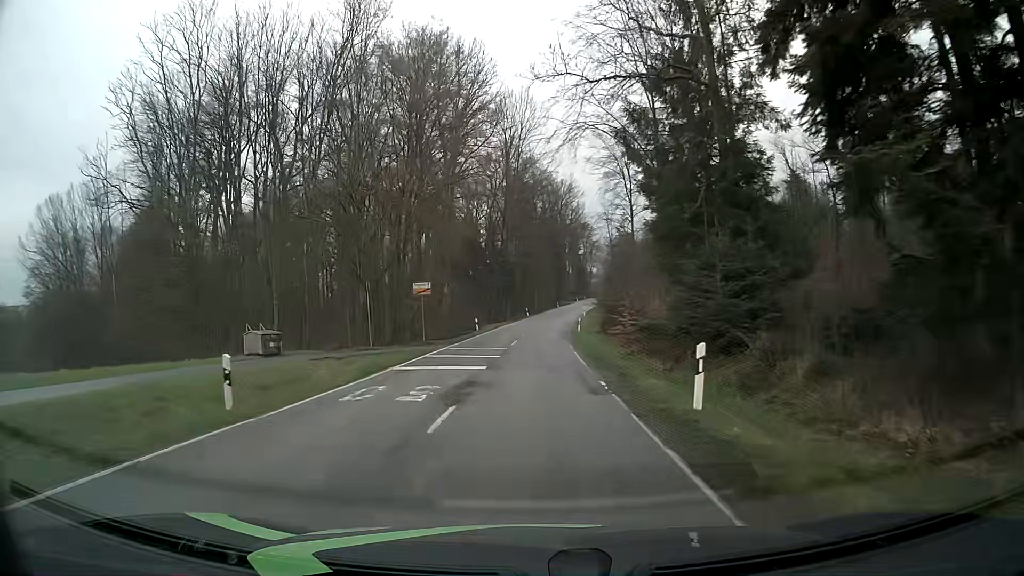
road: tertiary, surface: asphalt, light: Day
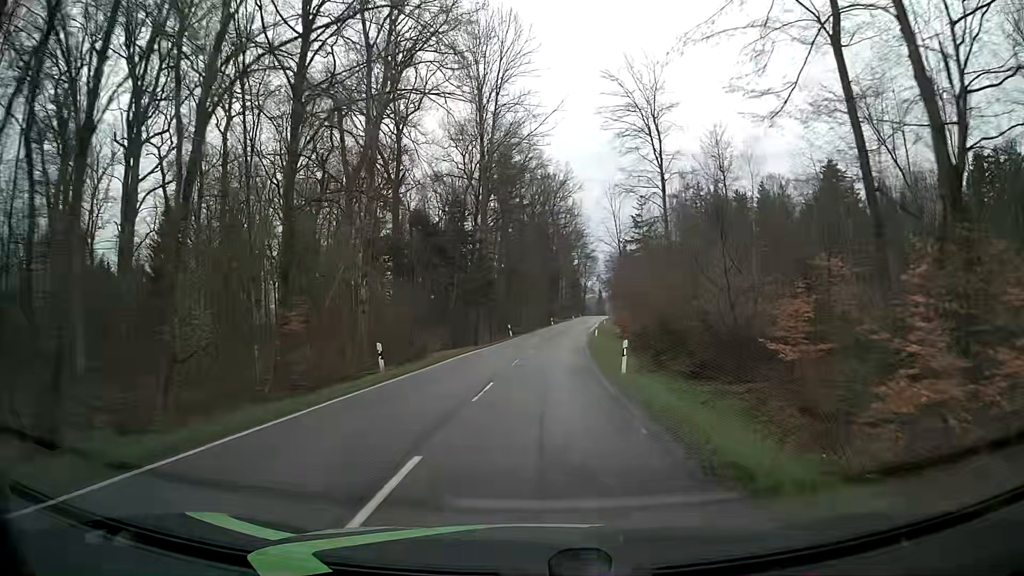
(+0.2, +27.1) m; +2°
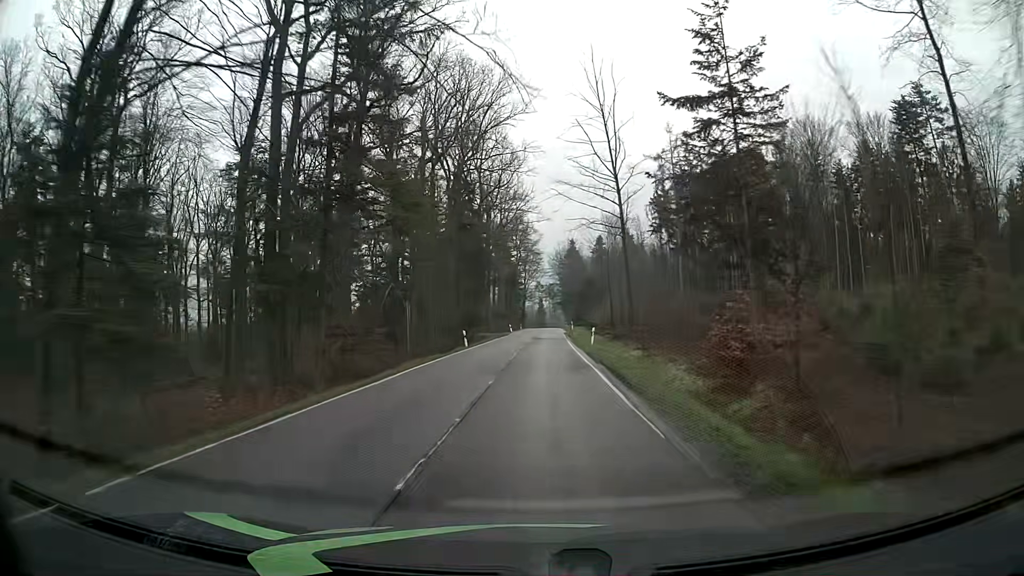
(+1.8, +53.2) m; +5°
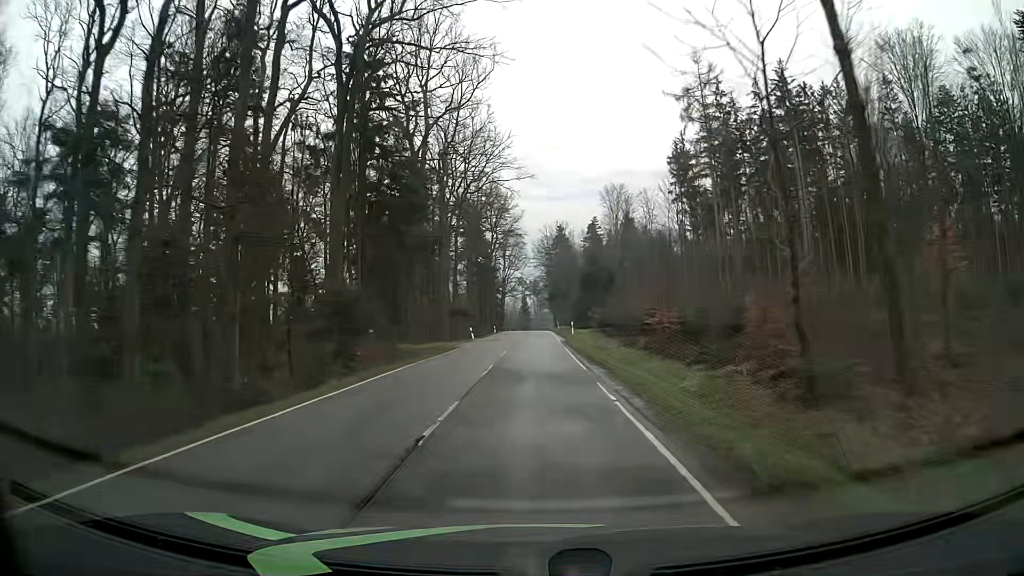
(+0.6, +34.5) m; +1°
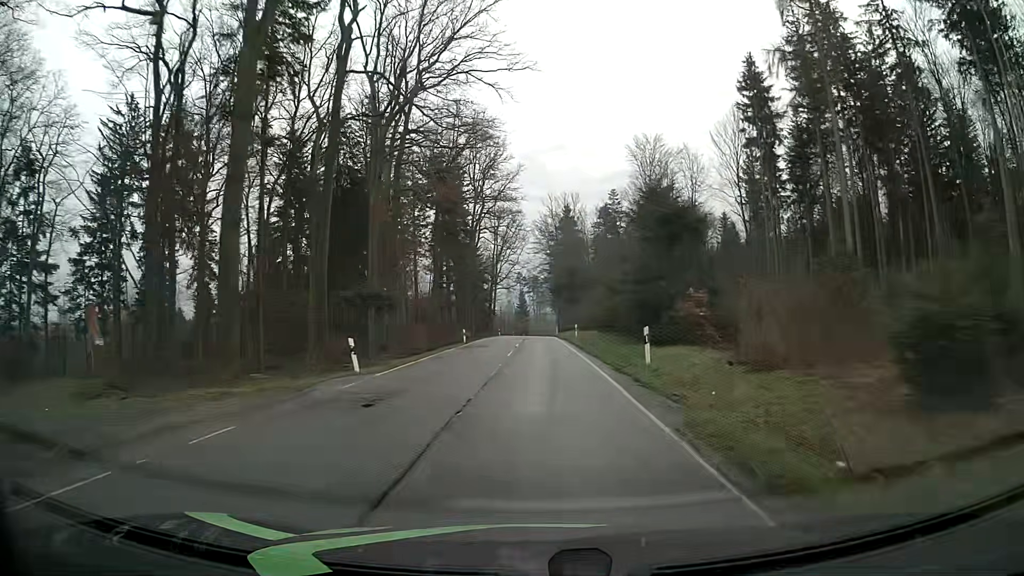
(+0.1, +35.9) m; +1°
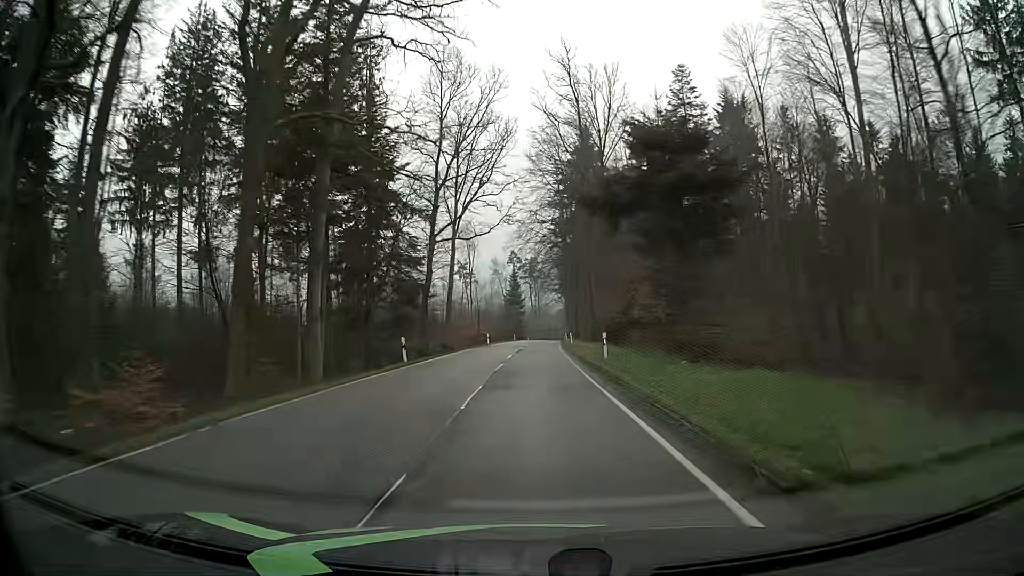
(-0.1, +61.6) m; 0°
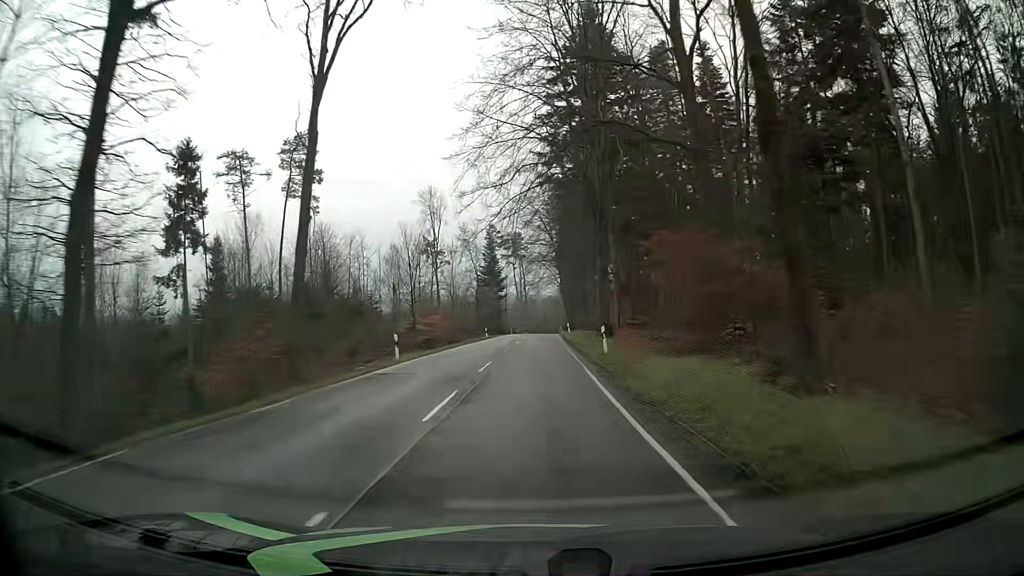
(0.0, +37.7) m; 0°
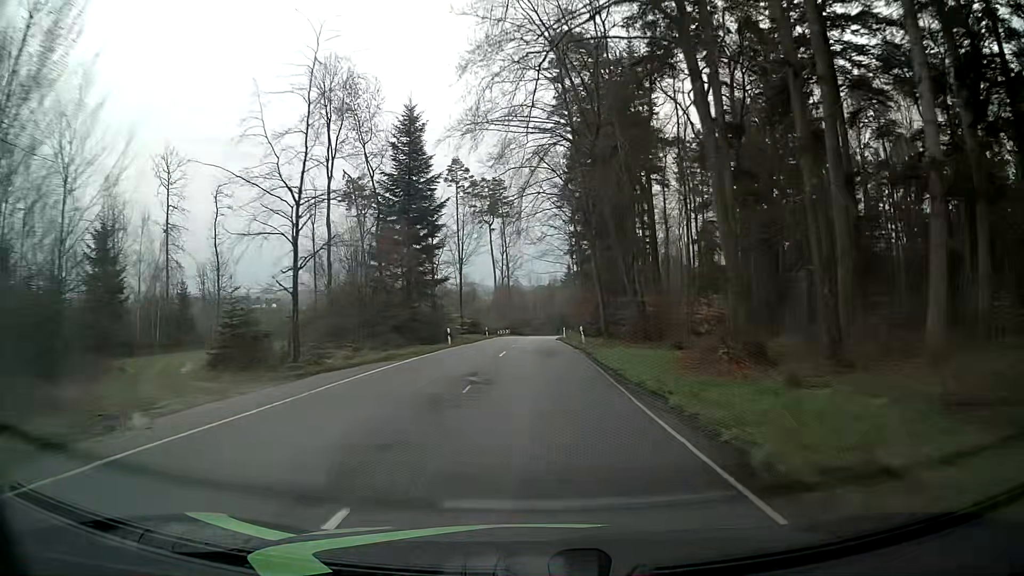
(+0.8, +64.0) m; +1°
(0, +10) (0, +20) (0, +30) (0, +40) (0, +50) (0, +60) (+1, +70) (+1, +80) (+2, +90) (+5, +100) m
